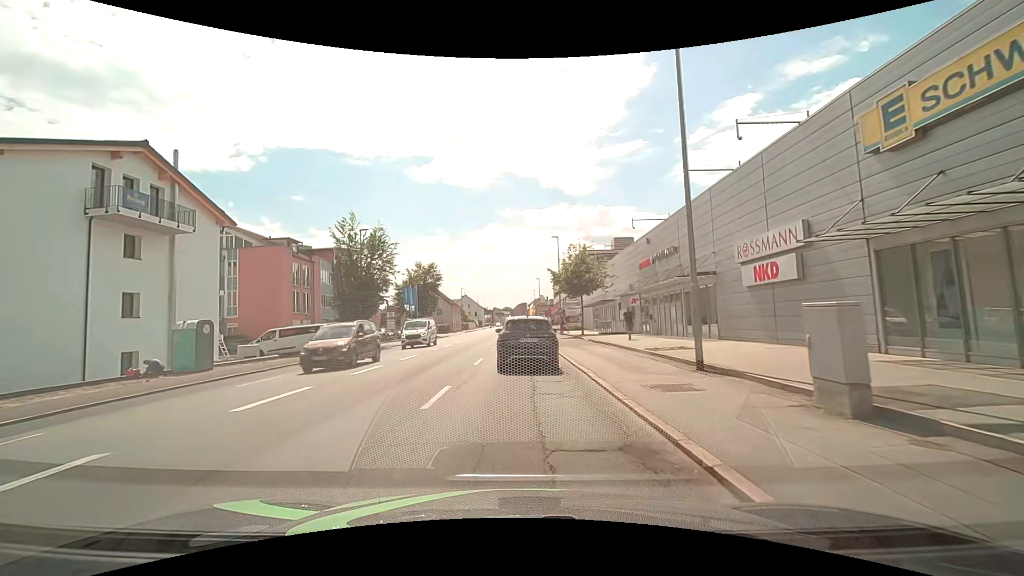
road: tertiary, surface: asphalt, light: Day
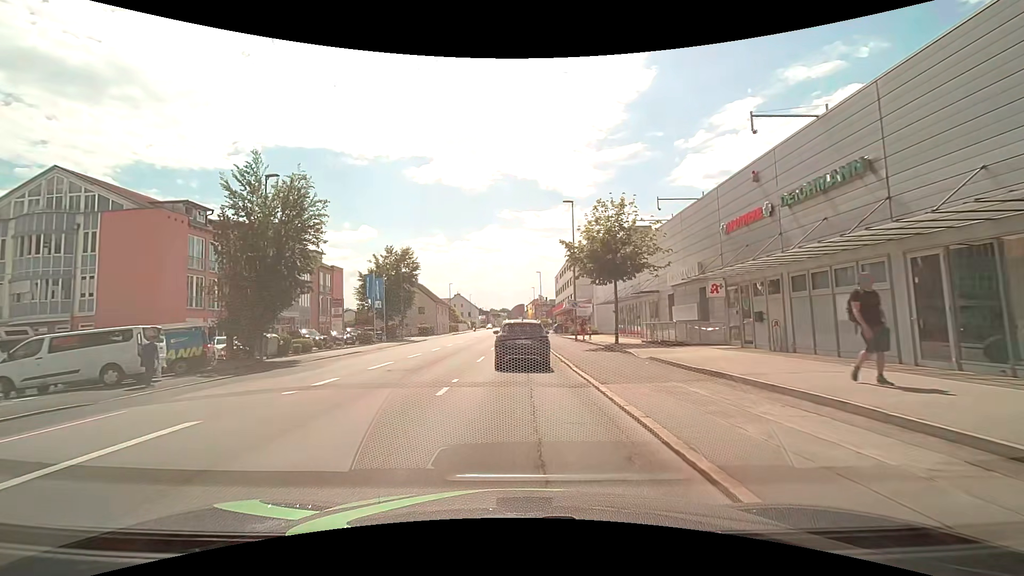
(-0.1, +16.2) m; 0°
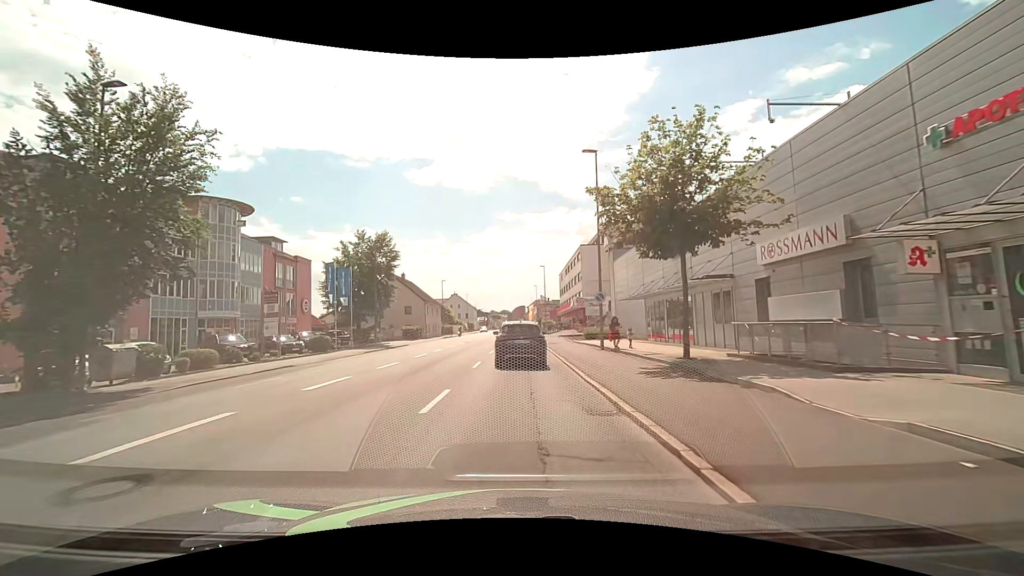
(0.0, +11.1) m; 0°
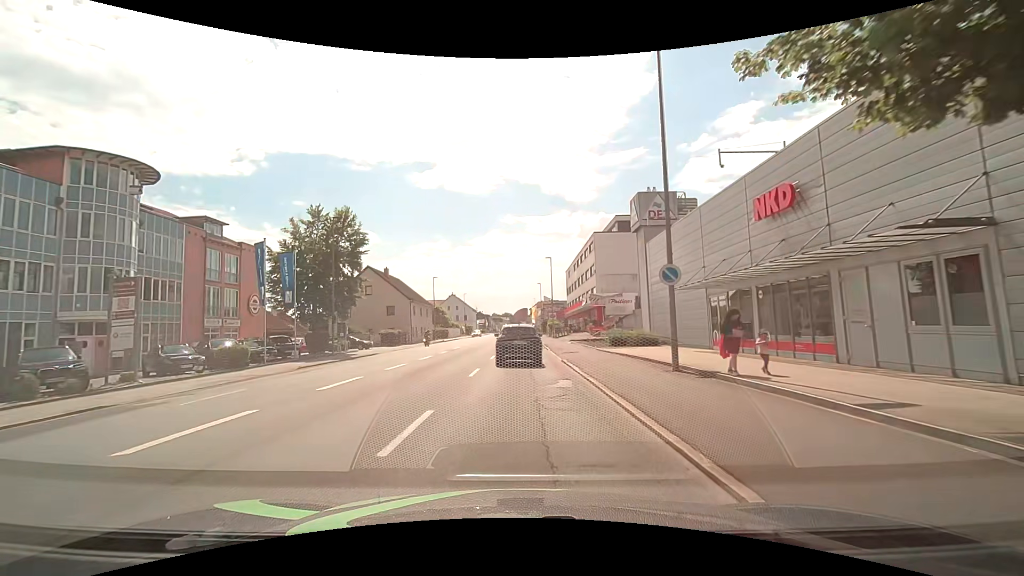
(+0.1, +11.6) m; -1°
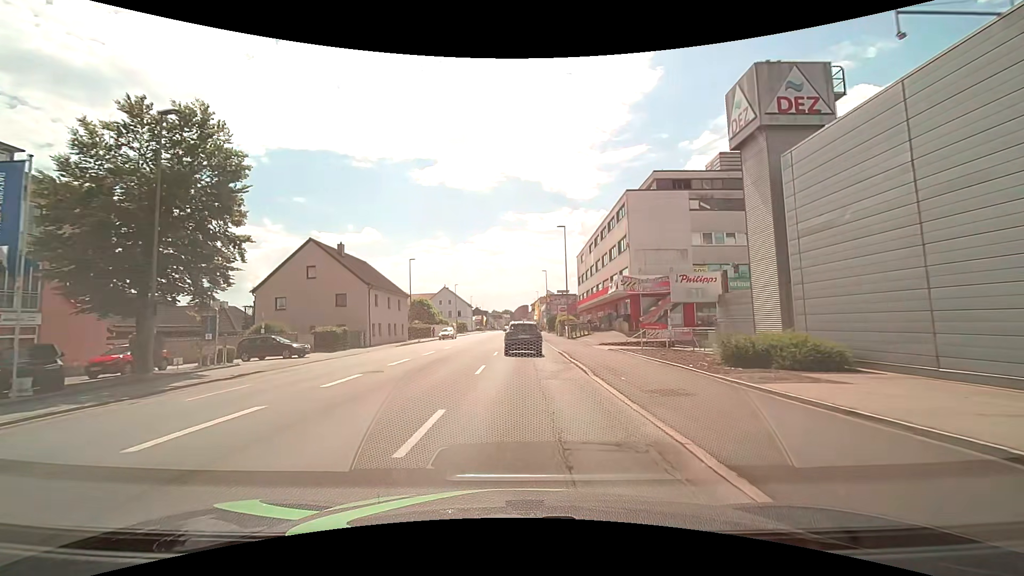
(+0.2, +18.2) m; +1°
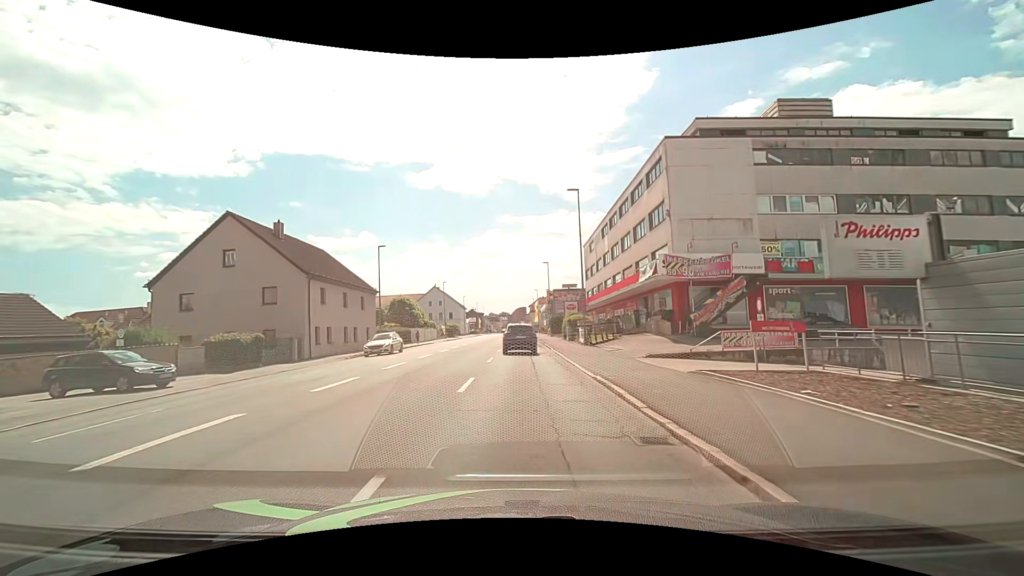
(0.0, +12.8) m; 0°
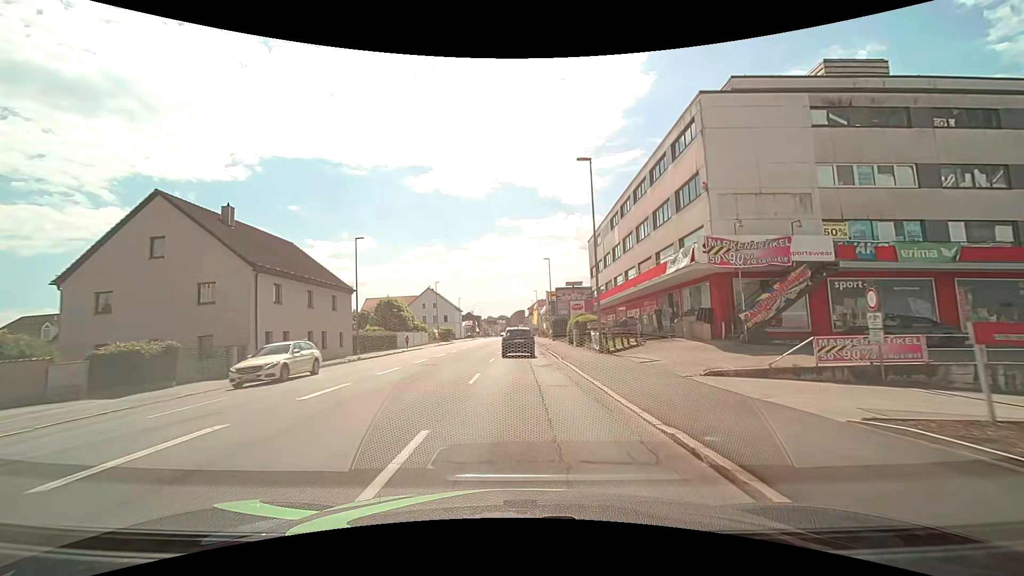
(-0.1, +6.6) m; -1°
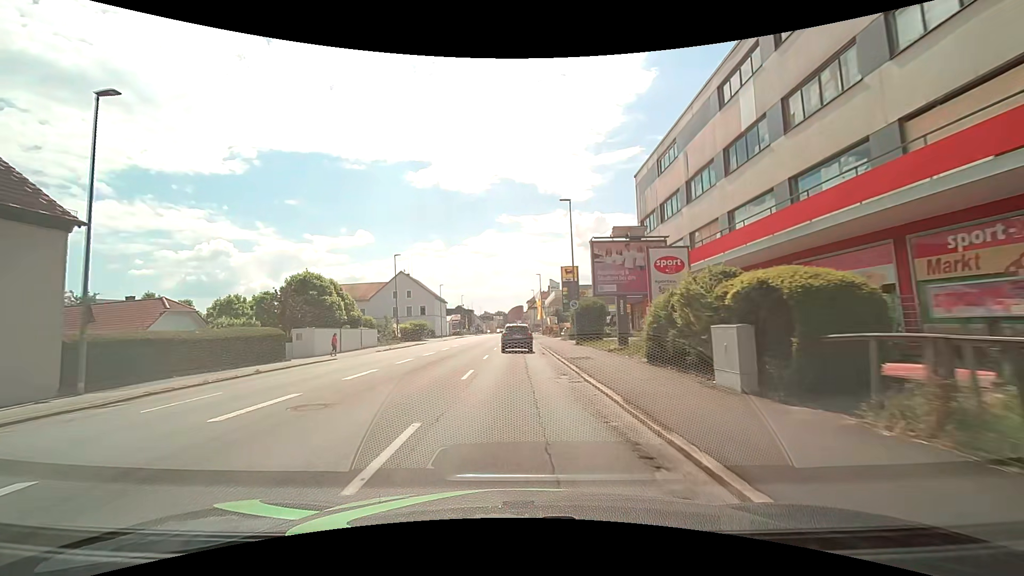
(+0.3, +27.1) m; 0°
(0, +10) (0, +20) (0, +30) (0, +40) (0, +50) (0, +60) (0, +70) (0, +80) (0, +90) (0, +100) m
